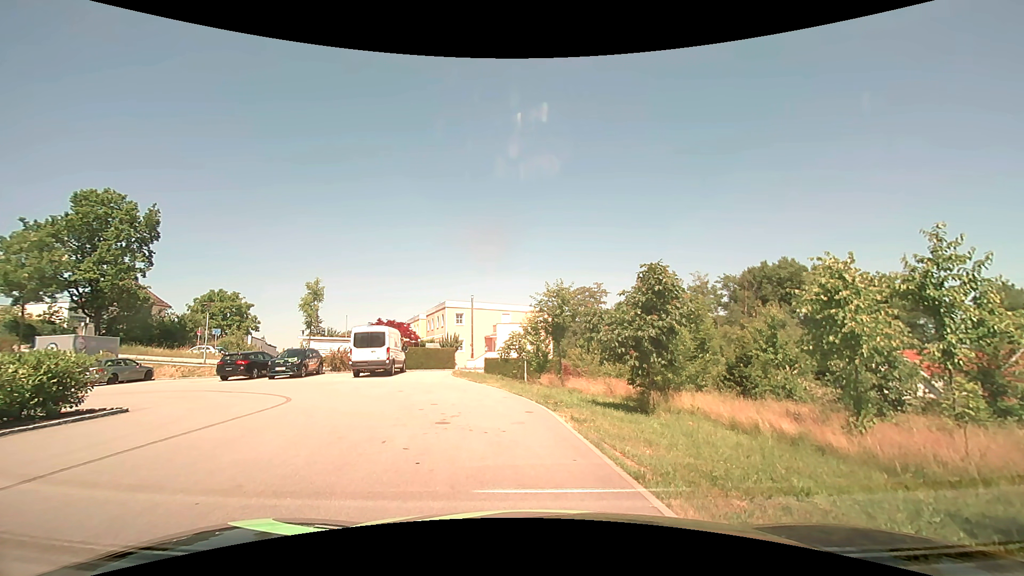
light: Day
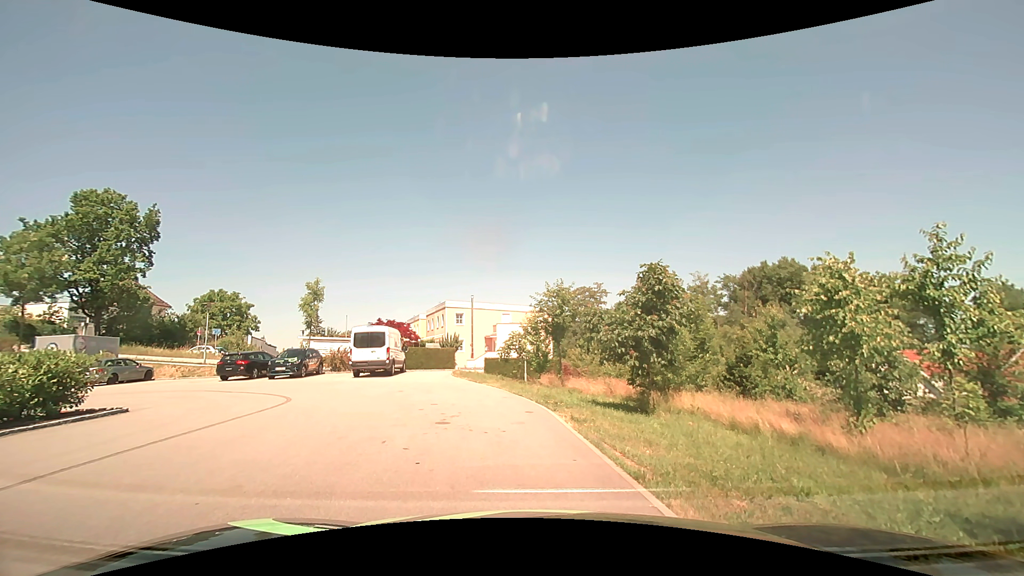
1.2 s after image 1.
(0.0, 0.0) m; 0°
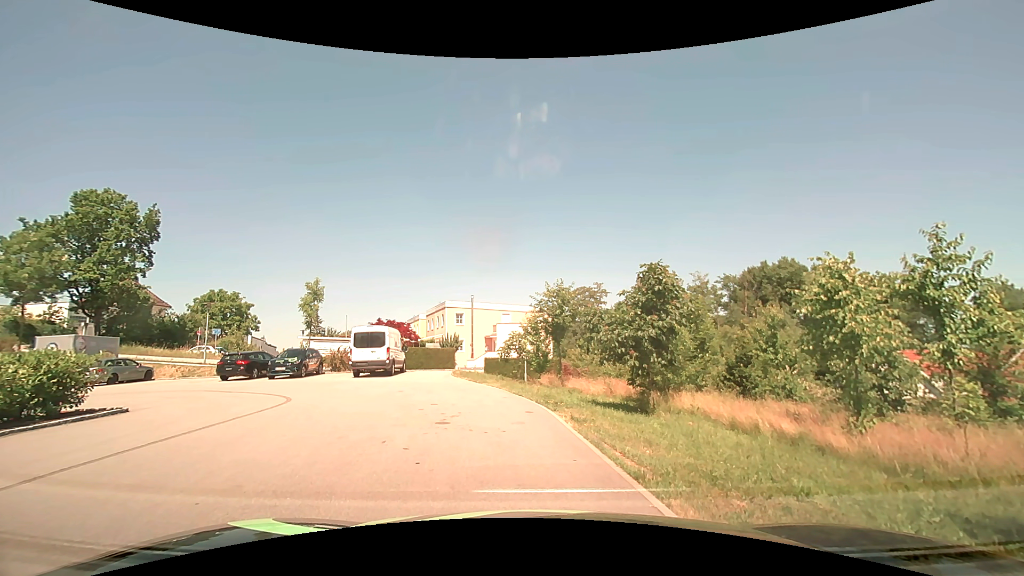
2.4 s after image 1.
(0.0, 0.0) m; 0°
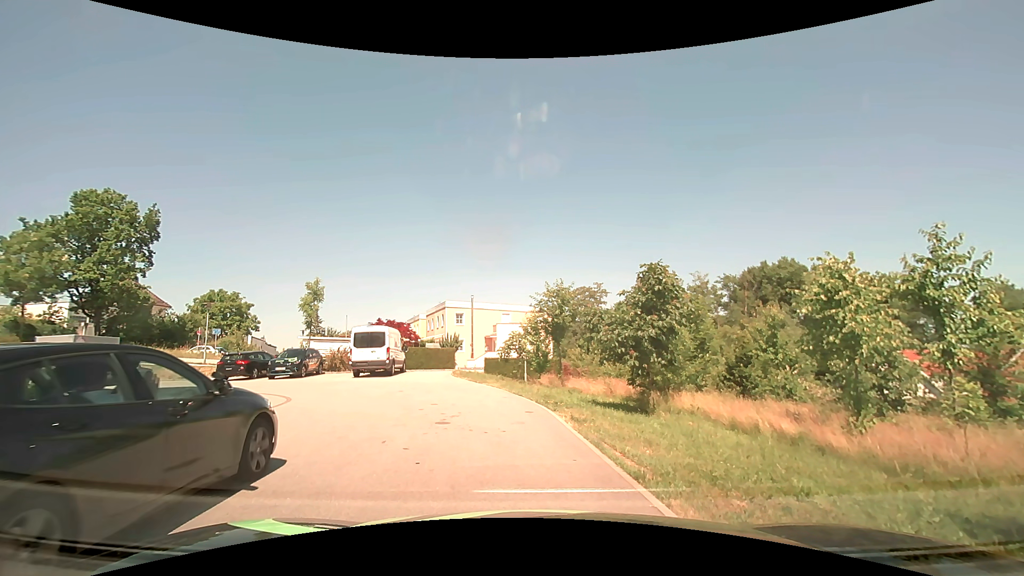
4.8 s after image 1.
(0.0, 0.0) m; 0°
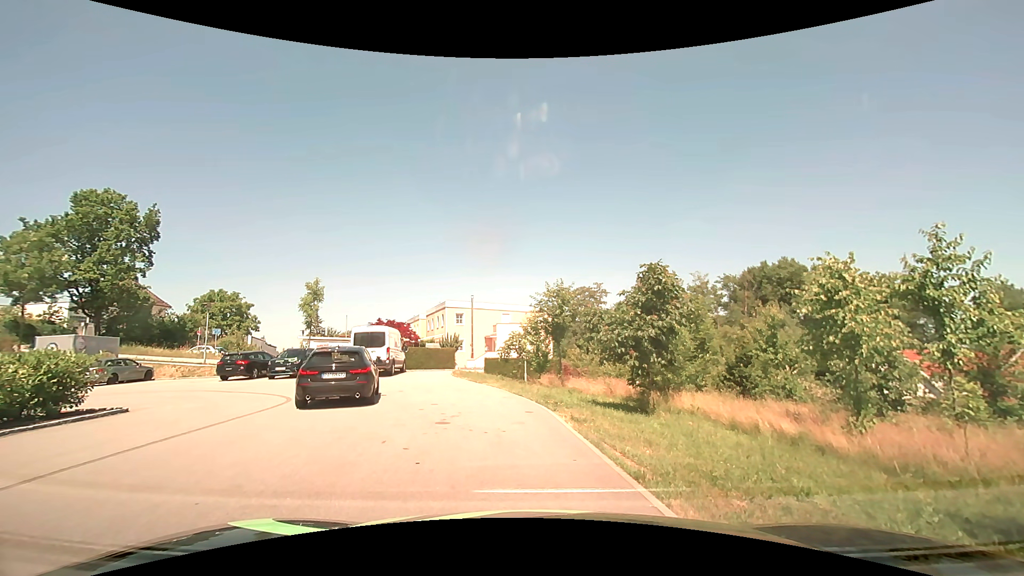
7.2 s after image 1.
(0.0, 0.0) m; 0°
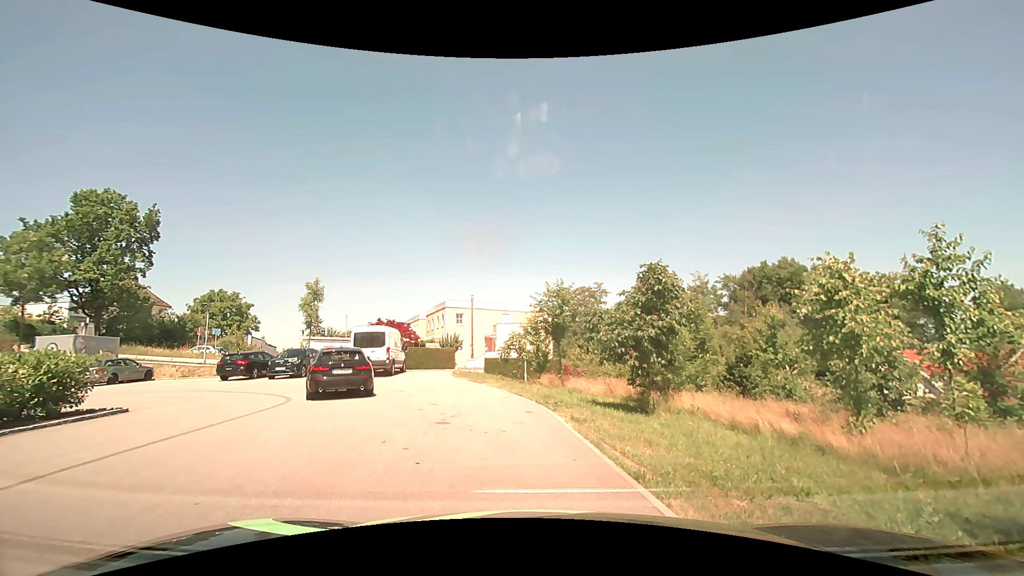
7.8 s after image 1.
(0.0, 0.0) m; 0°
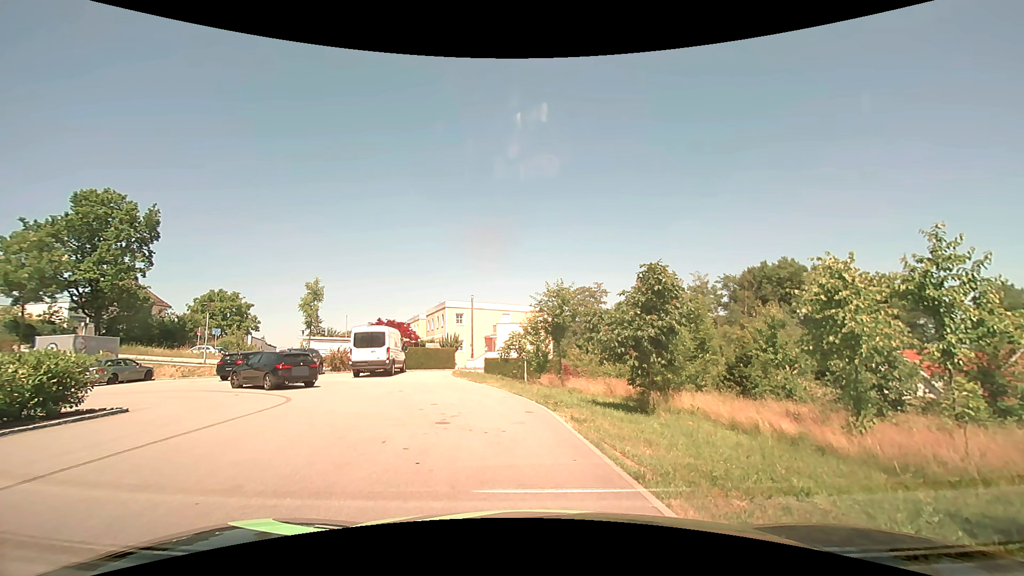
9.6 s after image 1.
(0.0, 0.0) m; 0°
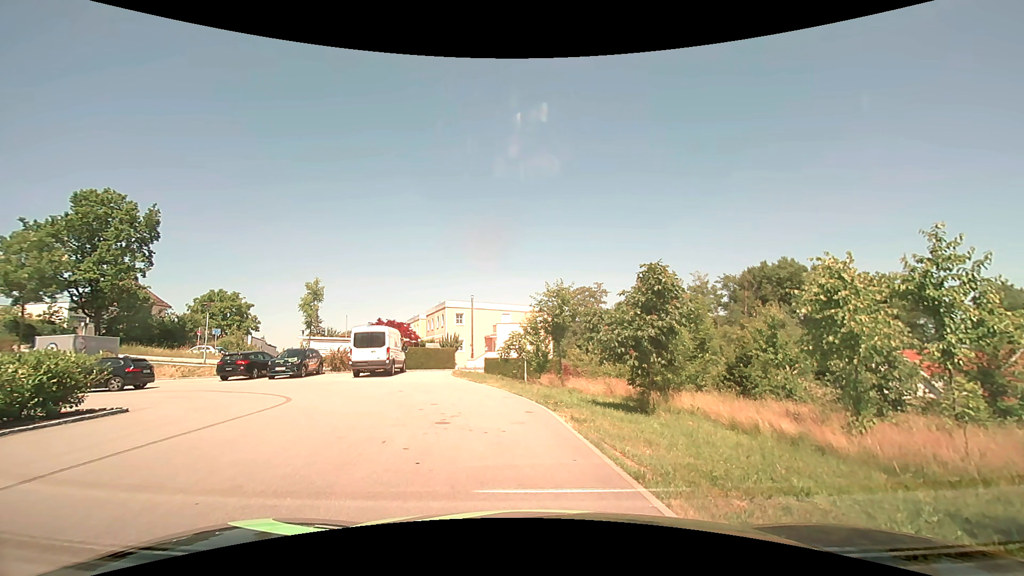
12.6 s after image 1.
(0.0, 0.0) m; 0°
